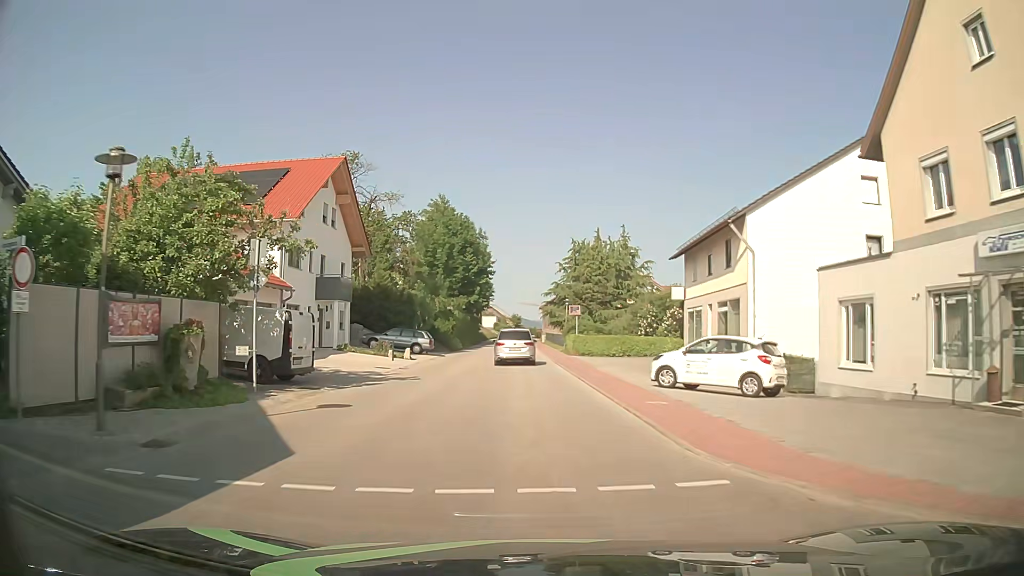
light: Day
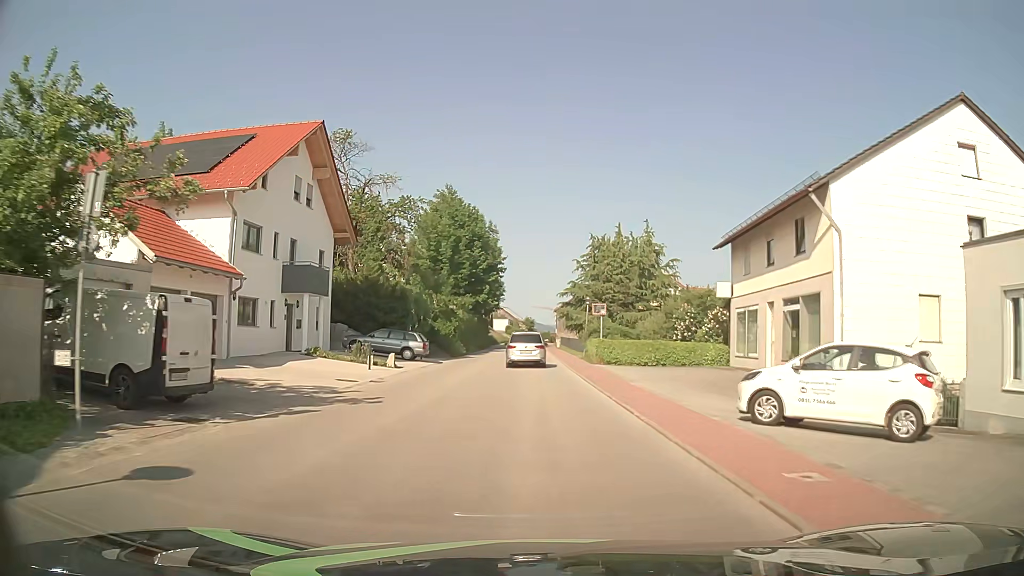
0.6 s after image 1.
(-0.1, +7.0) m; -1°
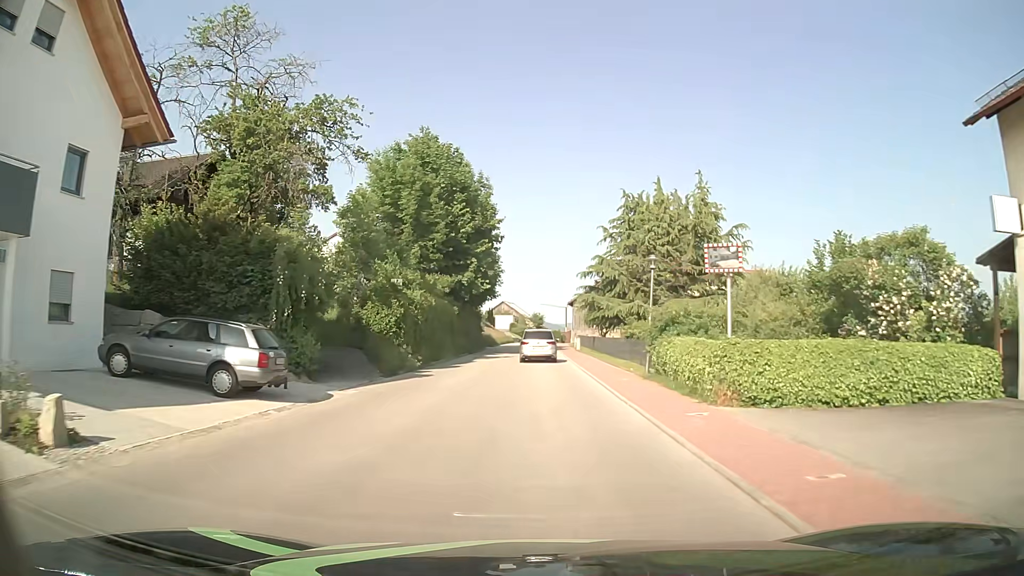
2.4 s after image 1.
(-0.3, +21.0) m; -1°
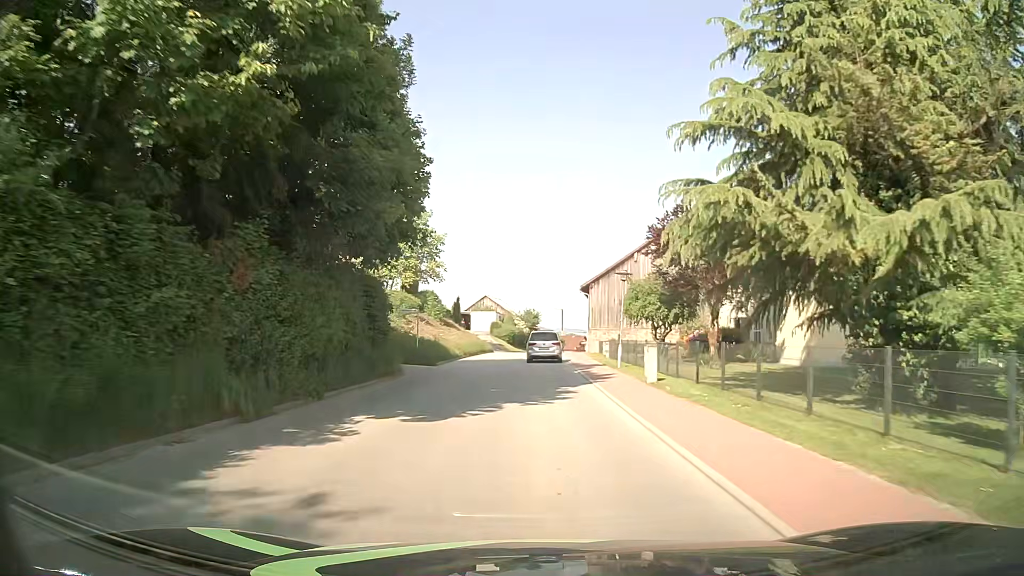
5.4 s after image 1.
(-0.1, +35.4) m; 0°
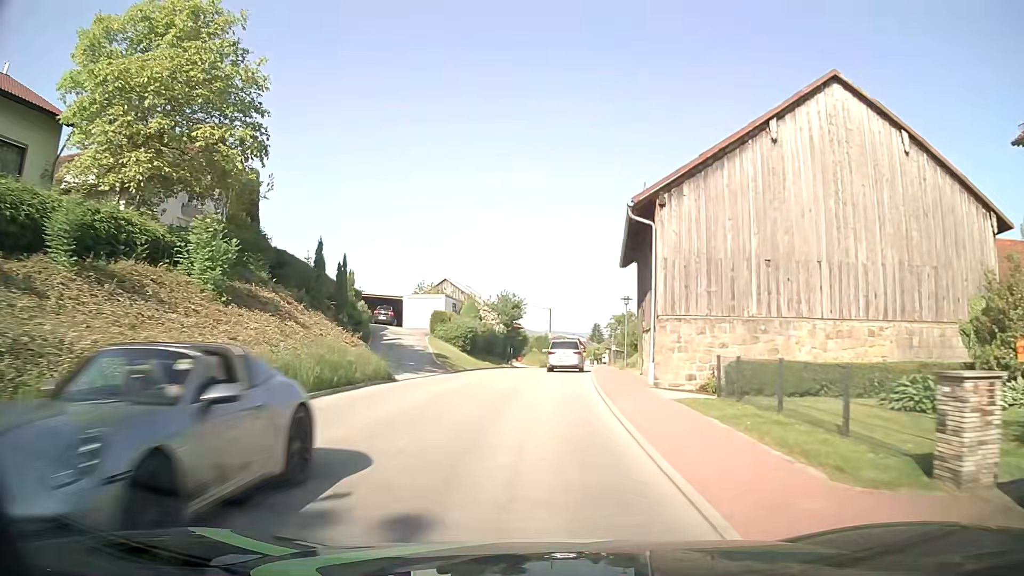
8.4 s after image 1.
(+0.7, +35.6) m; +2°
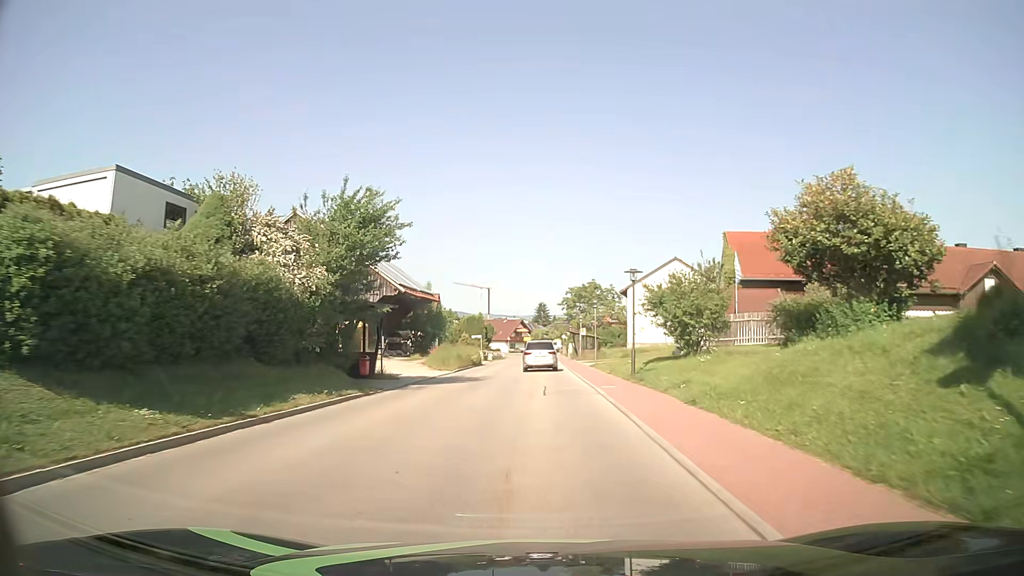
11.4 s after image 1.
(+1.0, +34.5) m; +4°
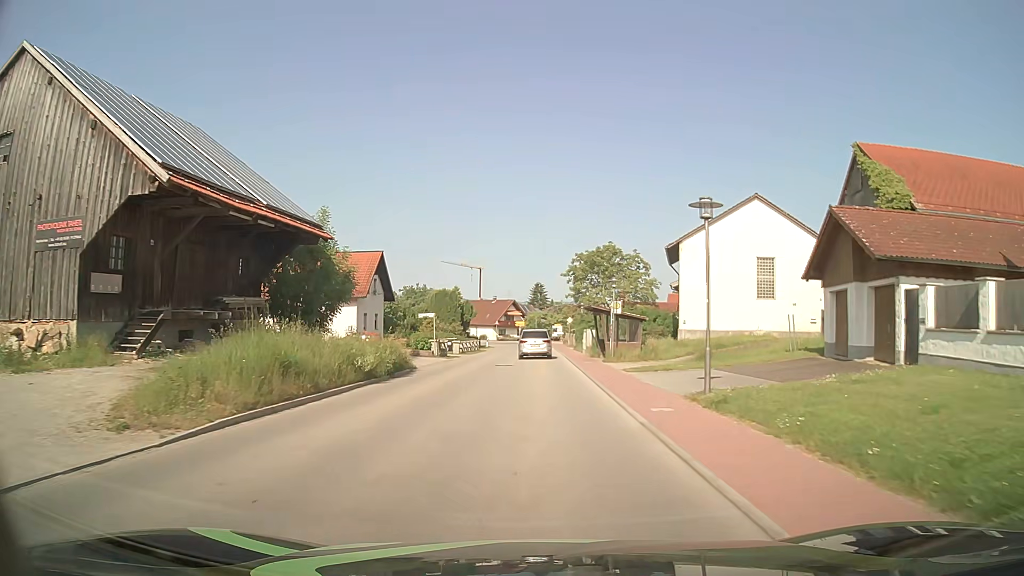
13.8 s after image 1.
(+0.3, +27.8) m; +1°
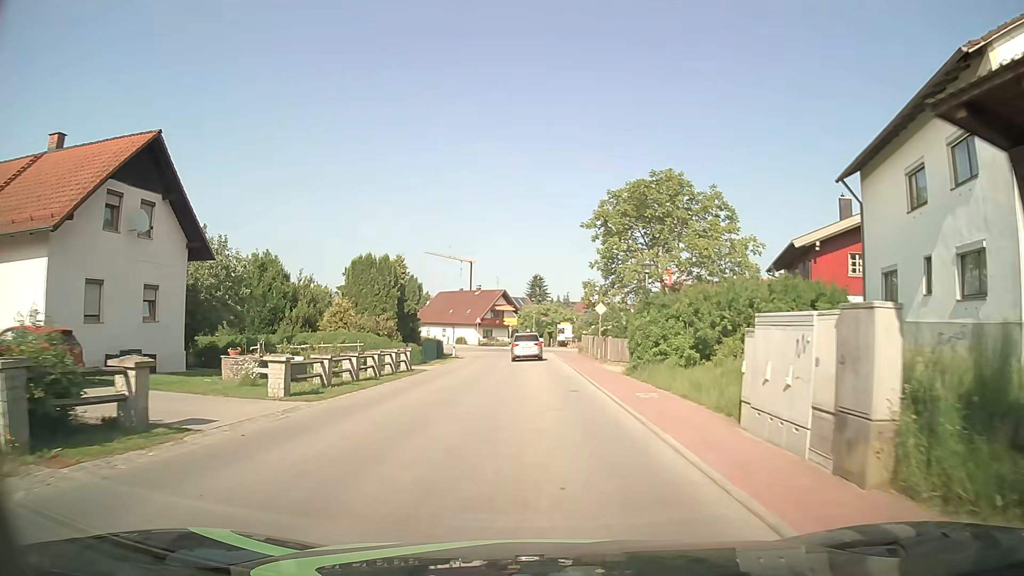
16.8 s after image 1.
(+0.1, +32.7) m; 0°
(0, +10) (0, +20) (0, +30) (0, +40) (0, +50) (+2, +60) (+8, +67) (+14, +76) (+17, +85) (+21, +94) m
